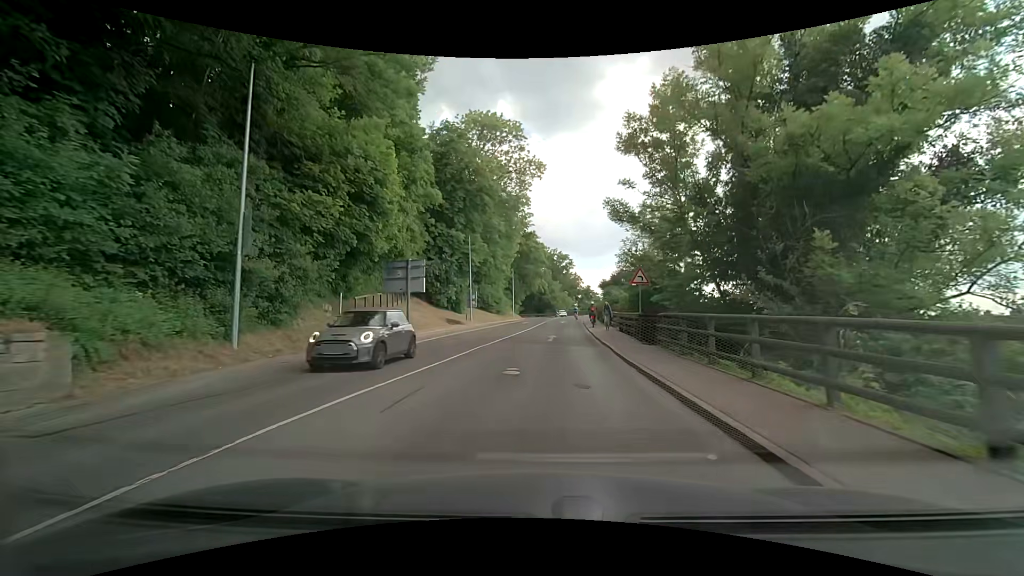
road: secondary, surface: asphalt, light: Day
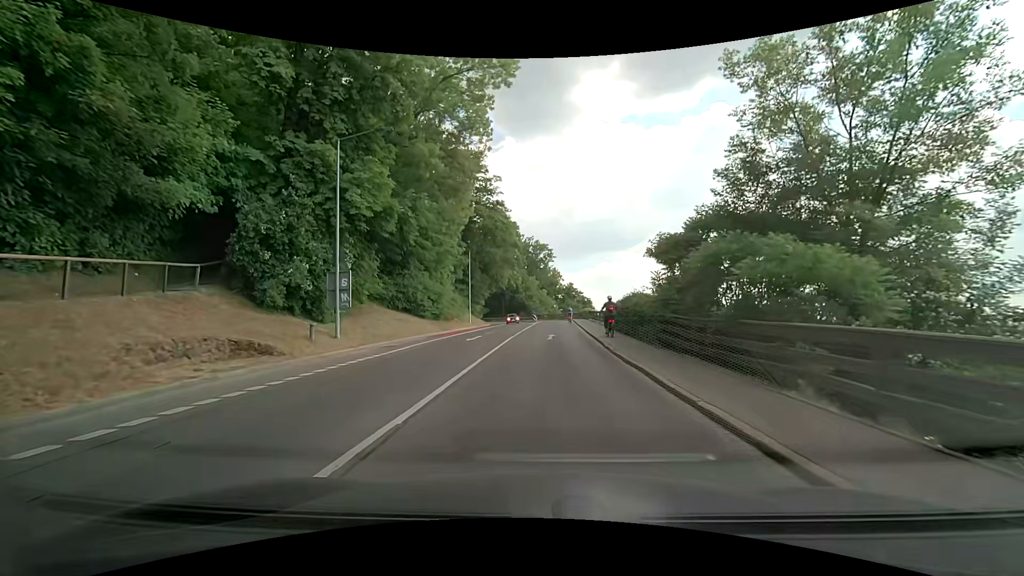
(+0.7, +26.8) m; +3°
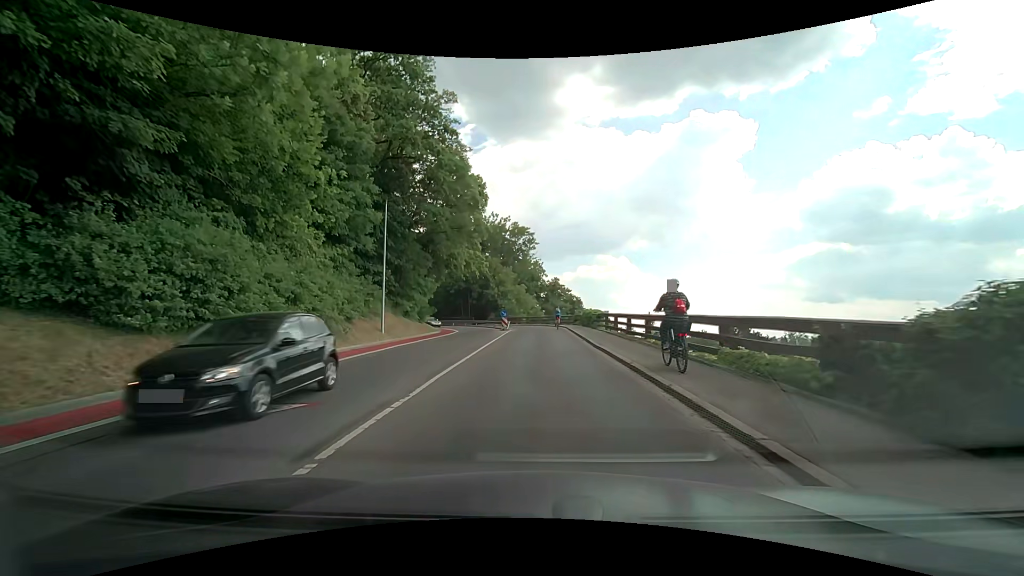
(+0.6, +25.2) m; +2°
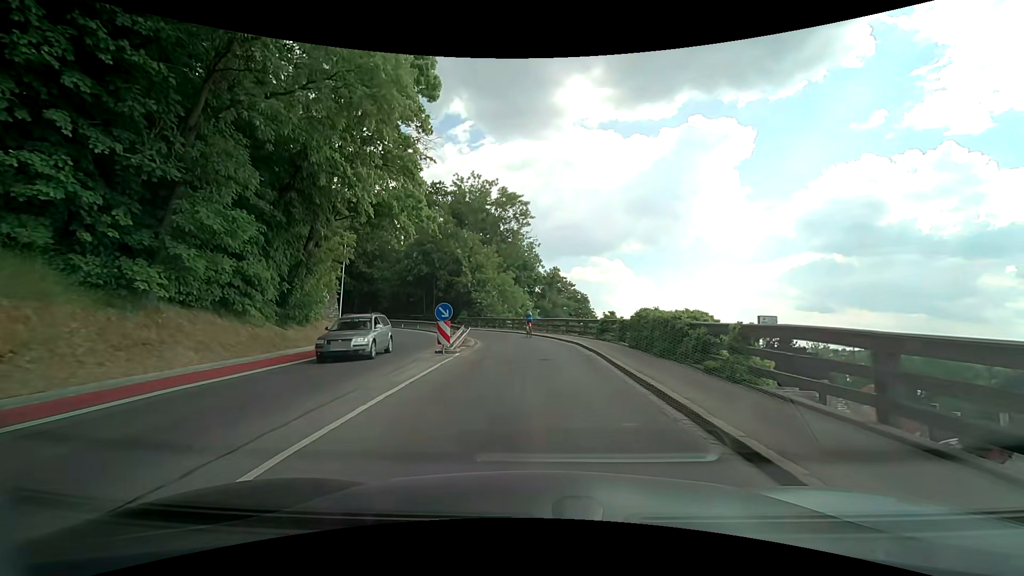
(+0.3, +24.2) m; +1°
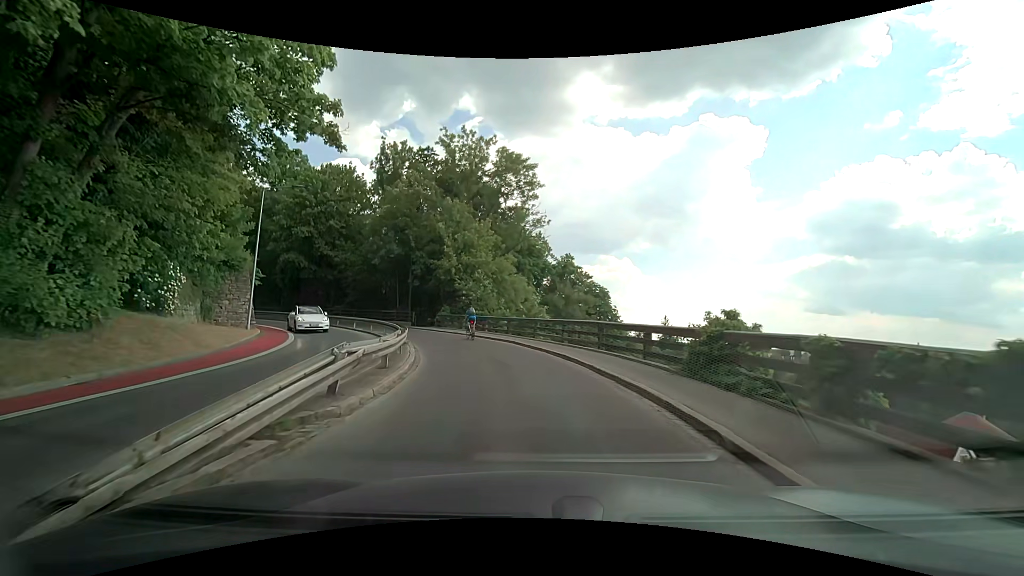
(0.0, +14.4) m; 0°
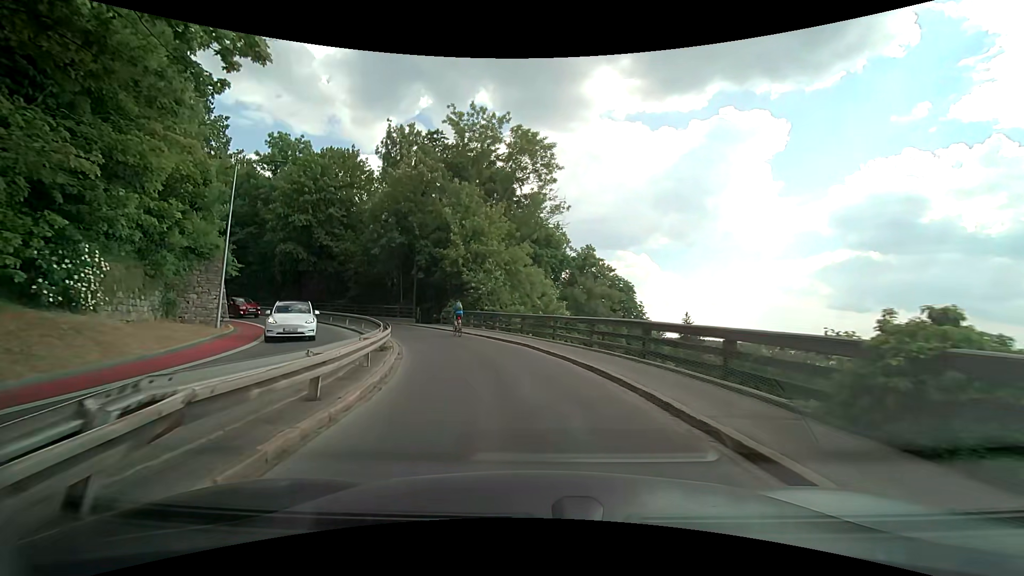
(-0.1, +4.6) m; -2°
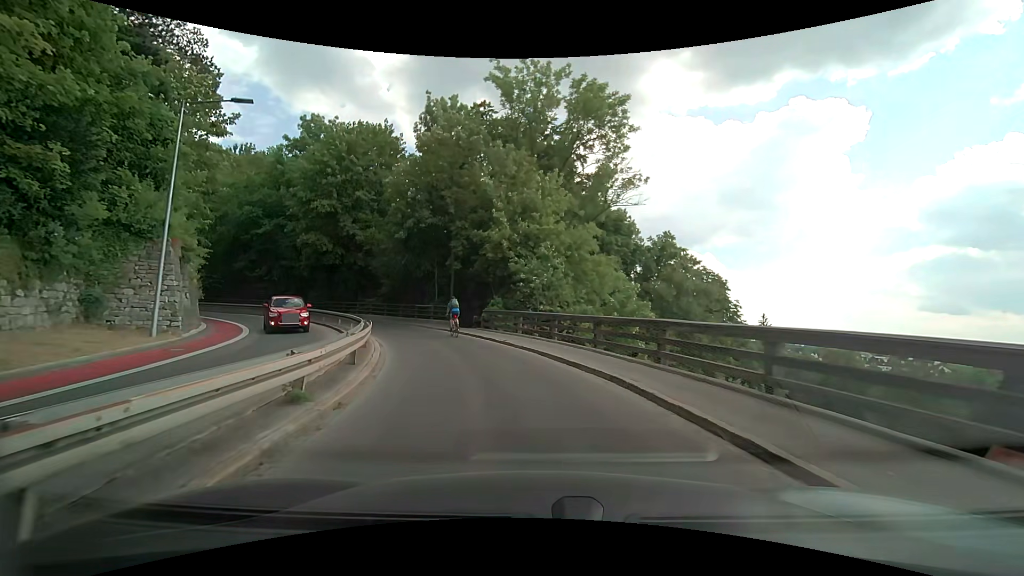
(-0.5, +8.8) m; -8°
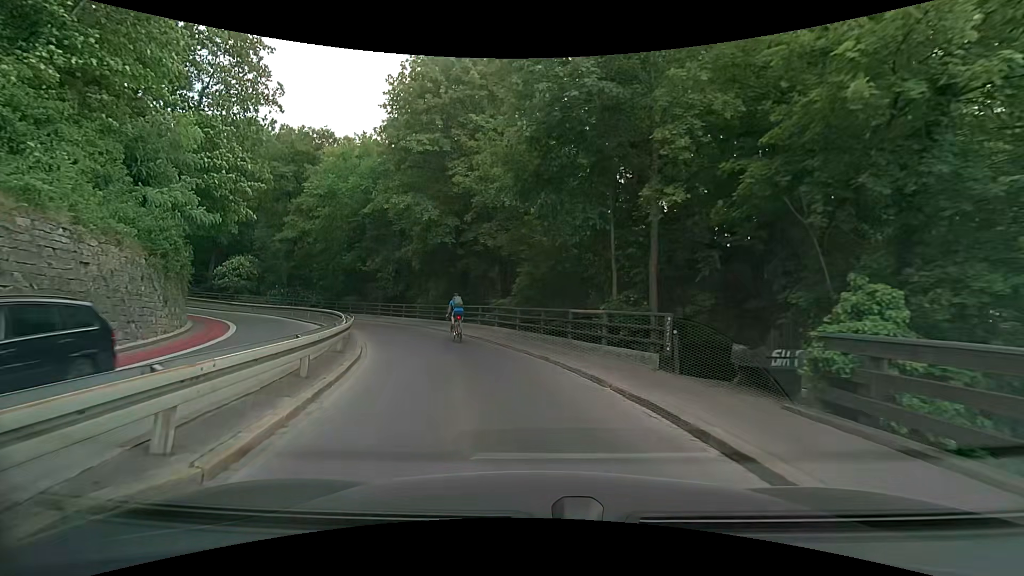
(-2.9, +19.2) m; -19°
(-1, +10) (-4, +19) (-9, +28) (-15, +36) (-22, +43) (-30, +48) (-40, +52) (-50, +54) (-59, +56) (-69, +57) m
